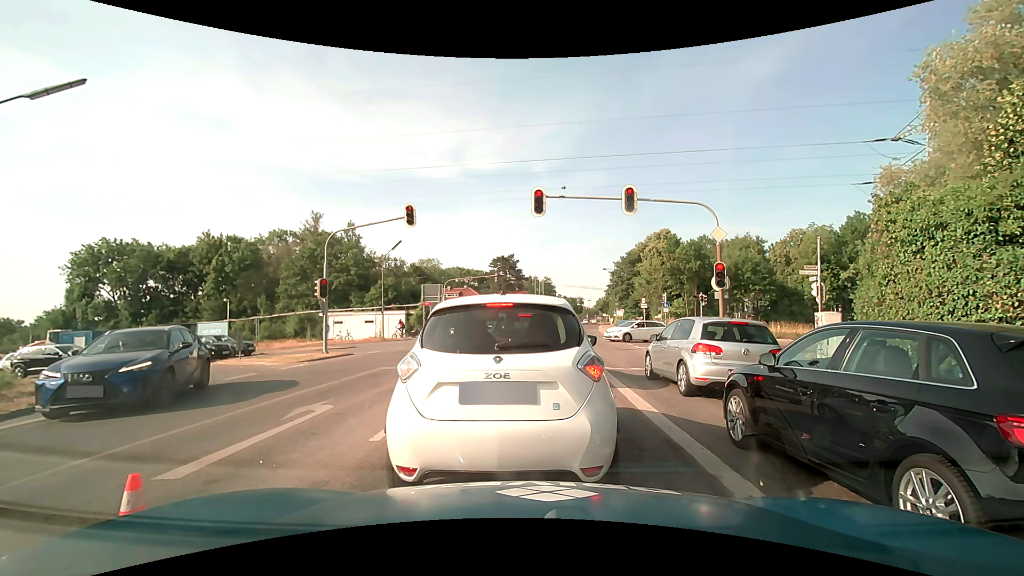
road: secondary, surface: asphalt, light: Day
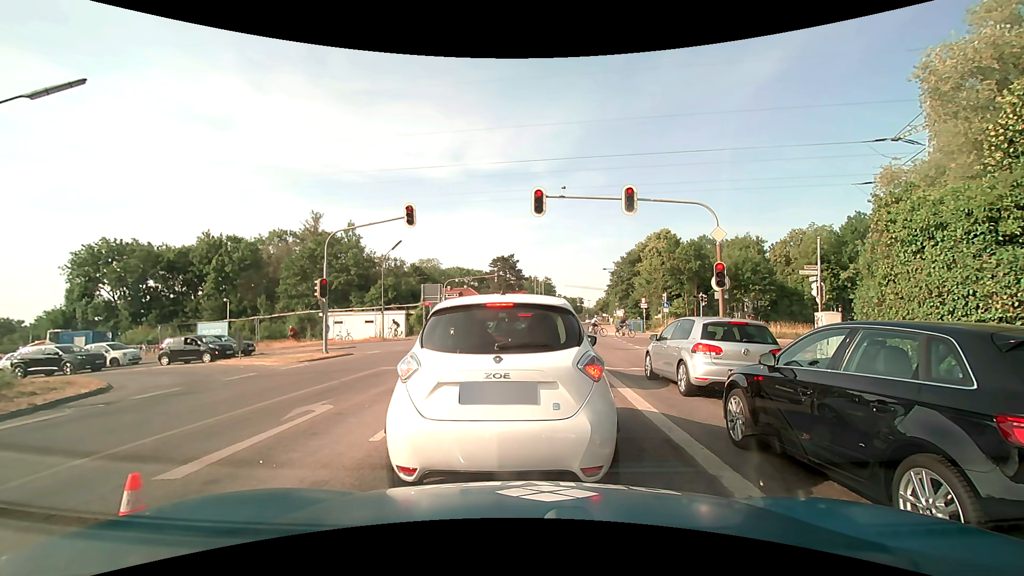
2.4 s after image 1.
(0.0, 0.0) m; 0°
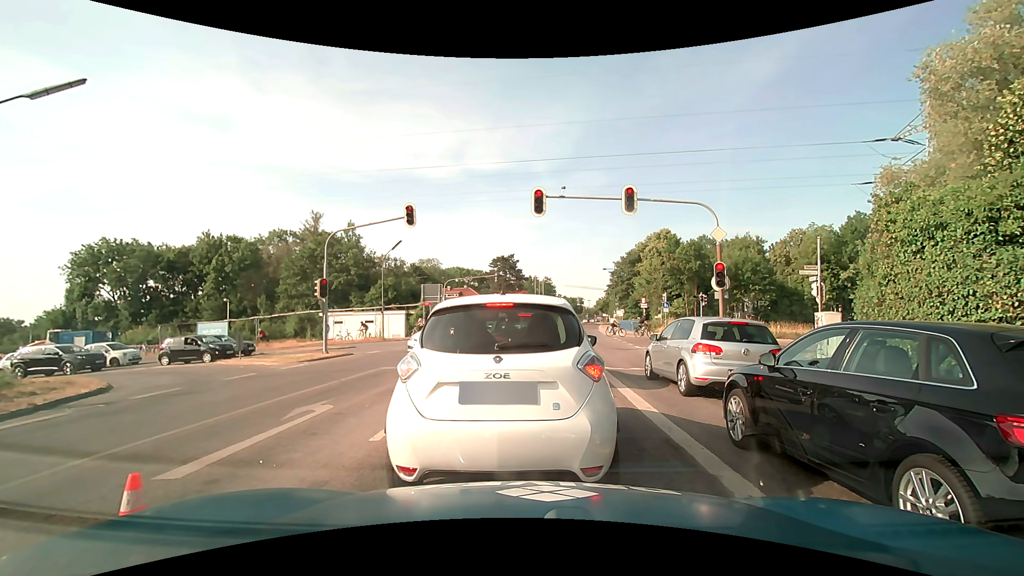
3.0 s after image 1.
(0.0, 0.0) m; 0°
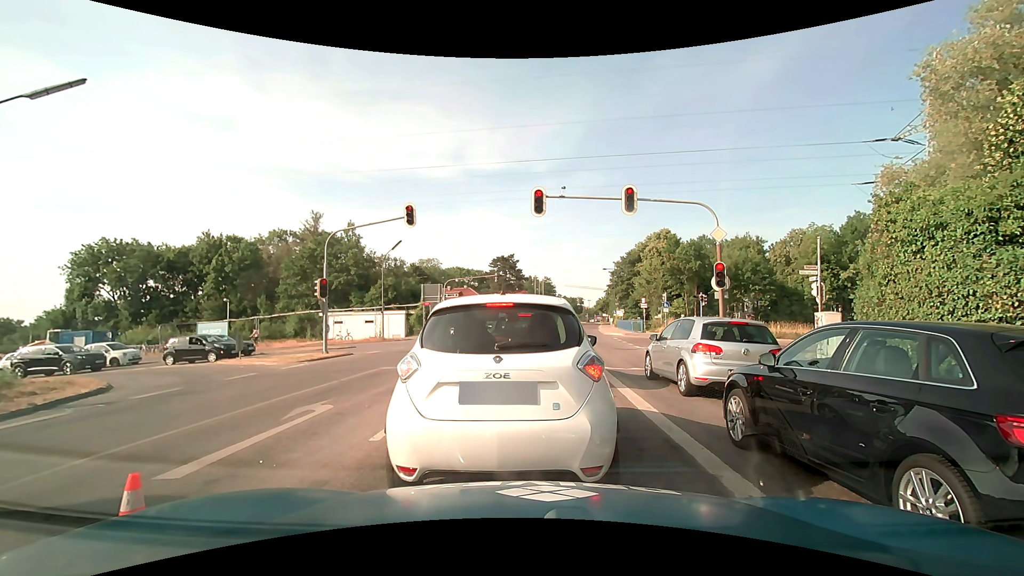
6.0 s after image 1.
(0.0, 0.0) m; 0°
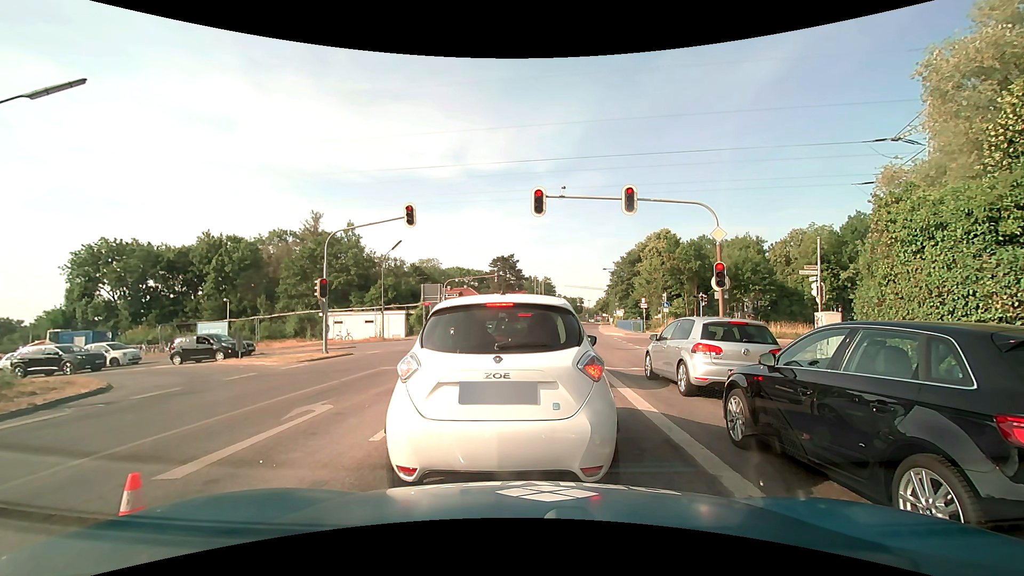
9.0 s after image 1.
(0.0, 0.0) m; 0°
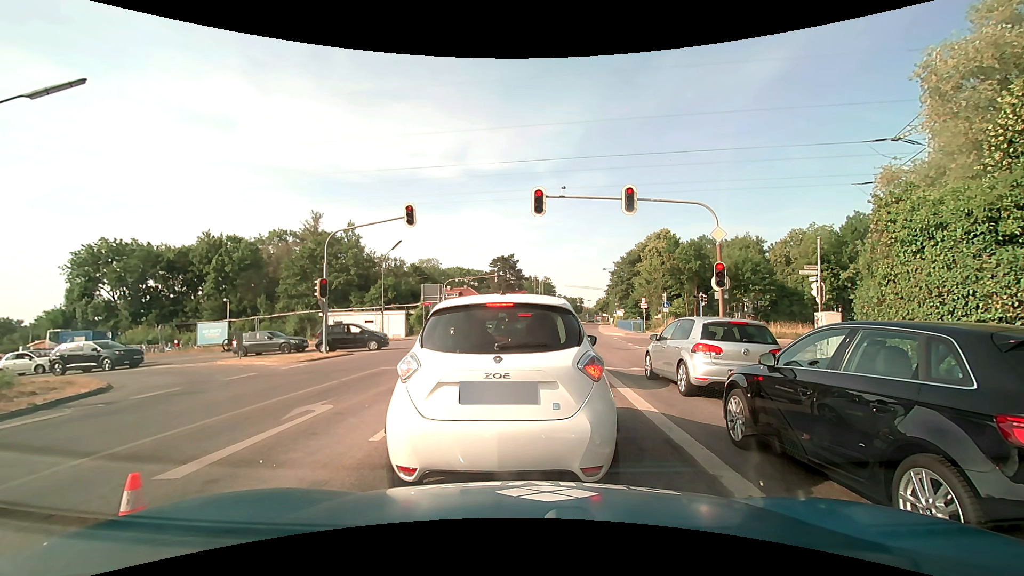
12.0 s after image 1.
(0.0, 0.0) m; 0°
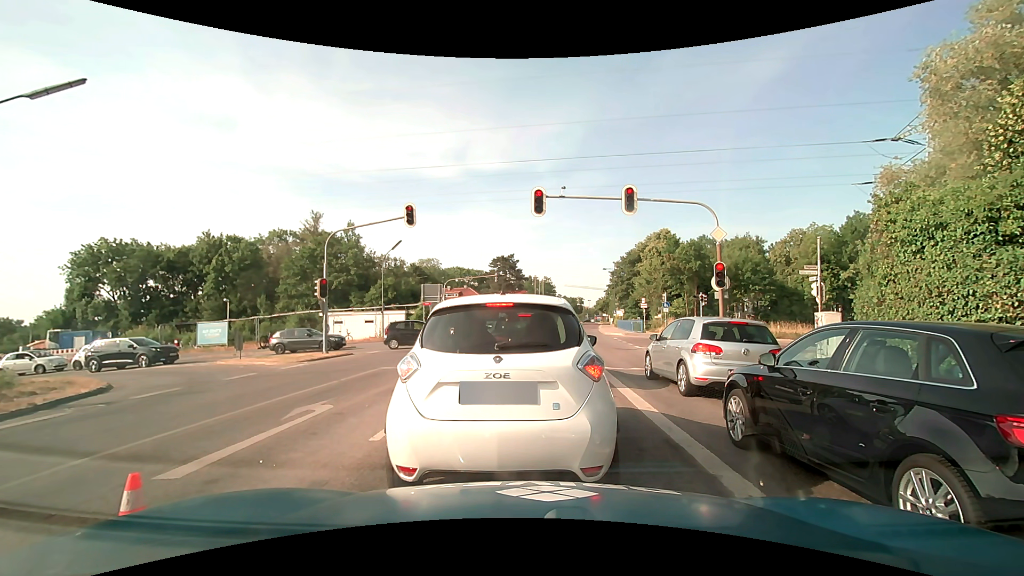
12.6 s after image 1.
(0.0, 0.0) m; 0°
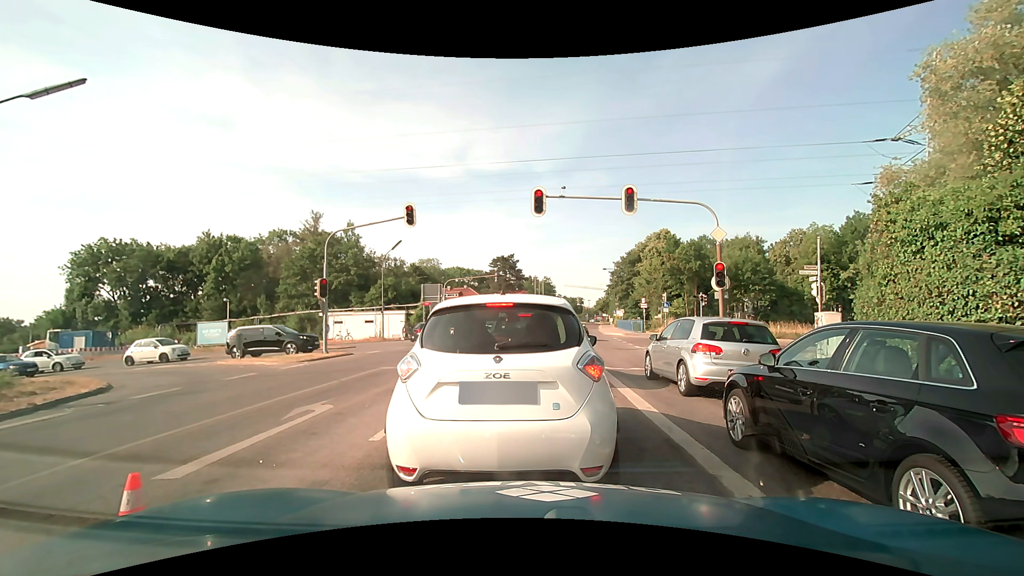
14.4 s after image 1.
(0.0, 0.0) m; 0°
